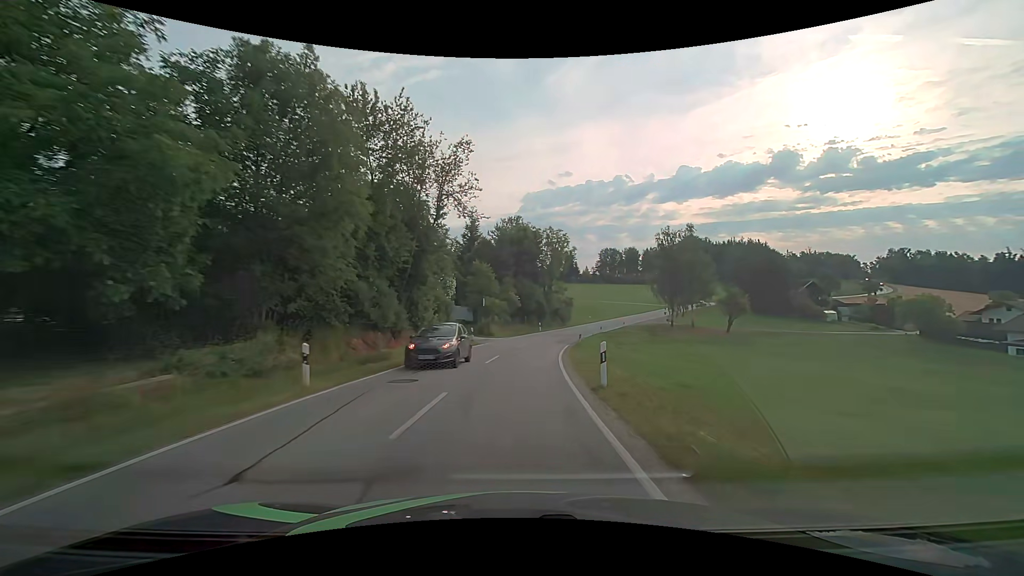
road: secondary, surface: asphalt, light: Day
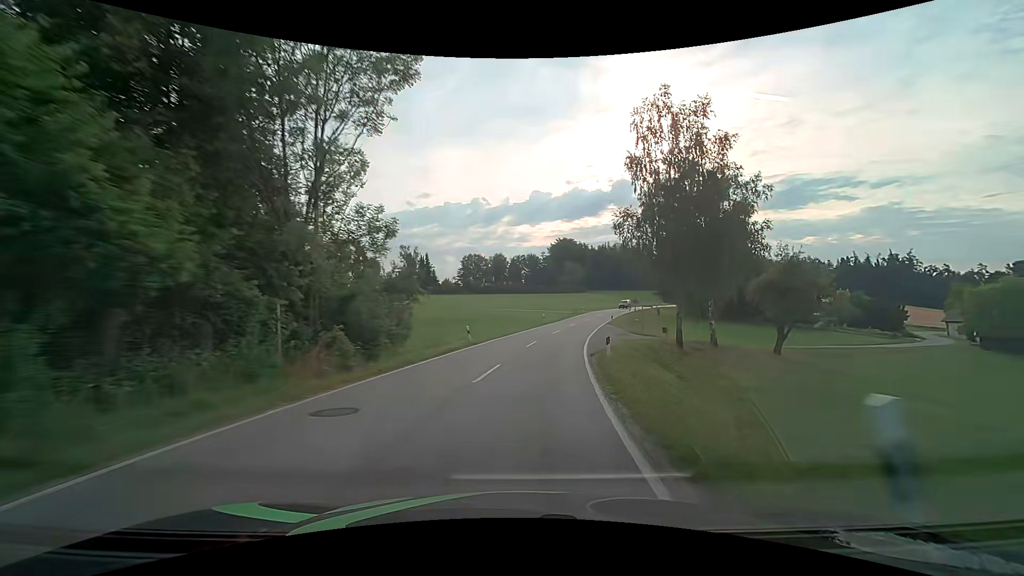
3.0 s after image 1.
(+6.0, +53.2) m; +15°
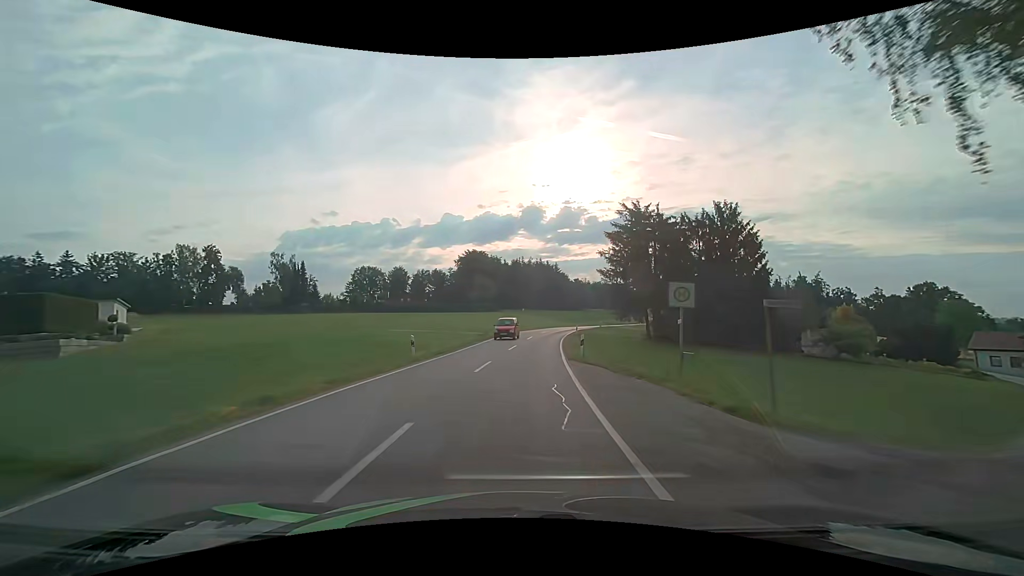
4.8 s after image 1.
(+3.3, +31.7) m; +11°
(0, +10) (+1, +20) (+1, +30) (+2, +40) (+4, +50) (+6, +60) (+9, +69) (+12, +78) (+17, +88) (+21, +96) m
